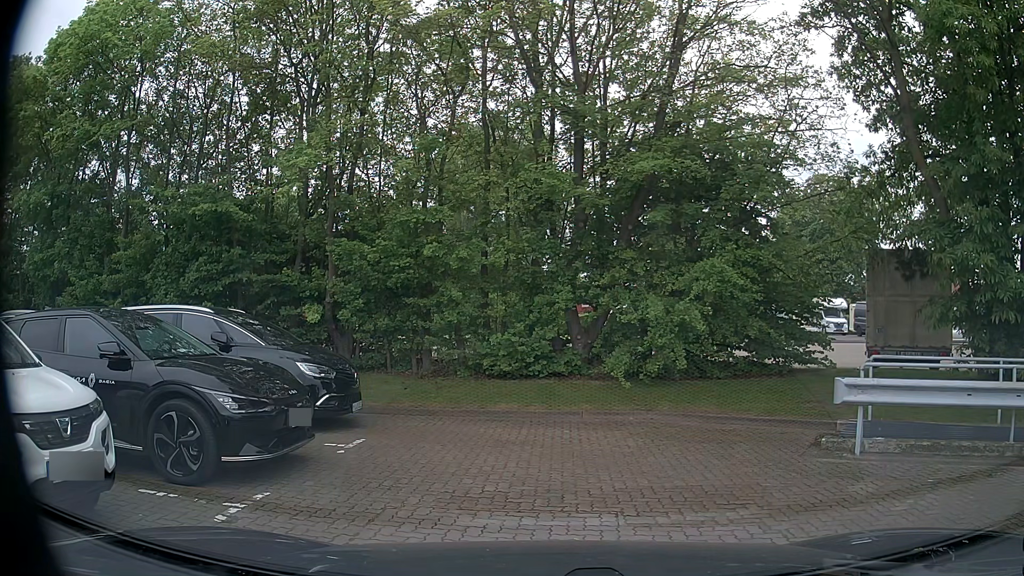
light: Day
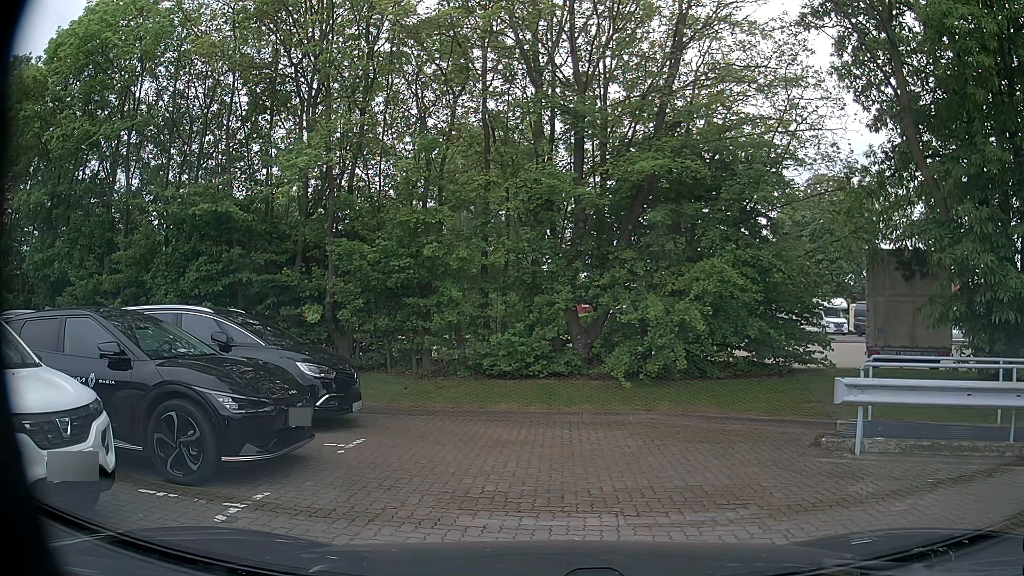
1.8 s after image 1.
(0.0, 0.0) m; 0°
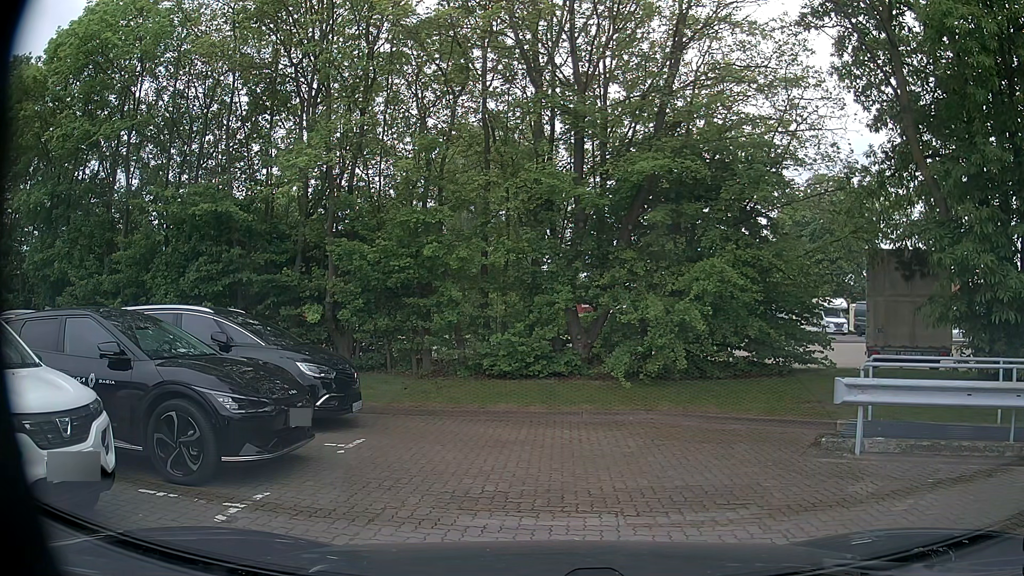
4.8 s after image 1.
(0.0, 0.0) m; 0°
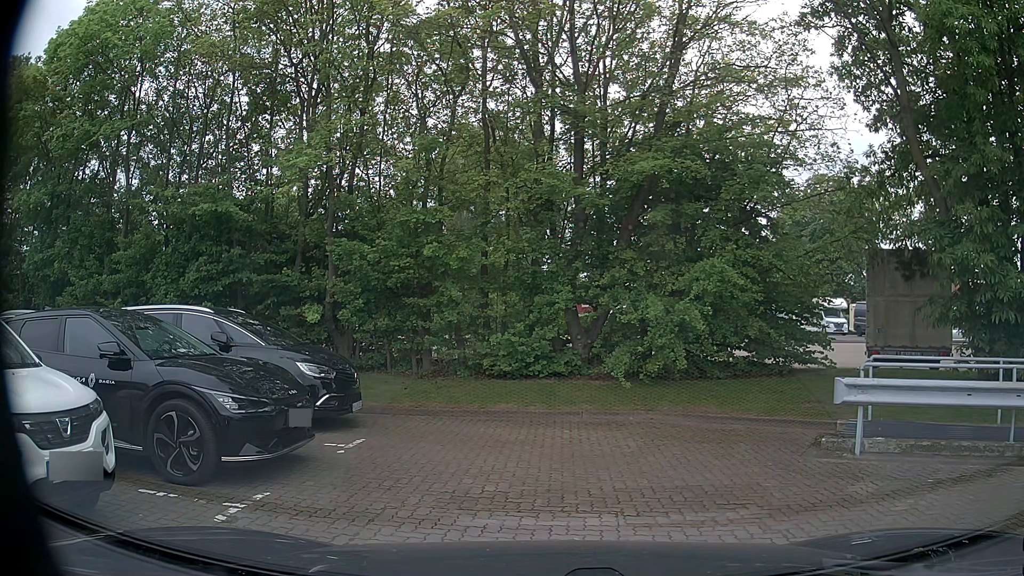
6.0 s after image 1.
(0.0, 0.0) m; 0°
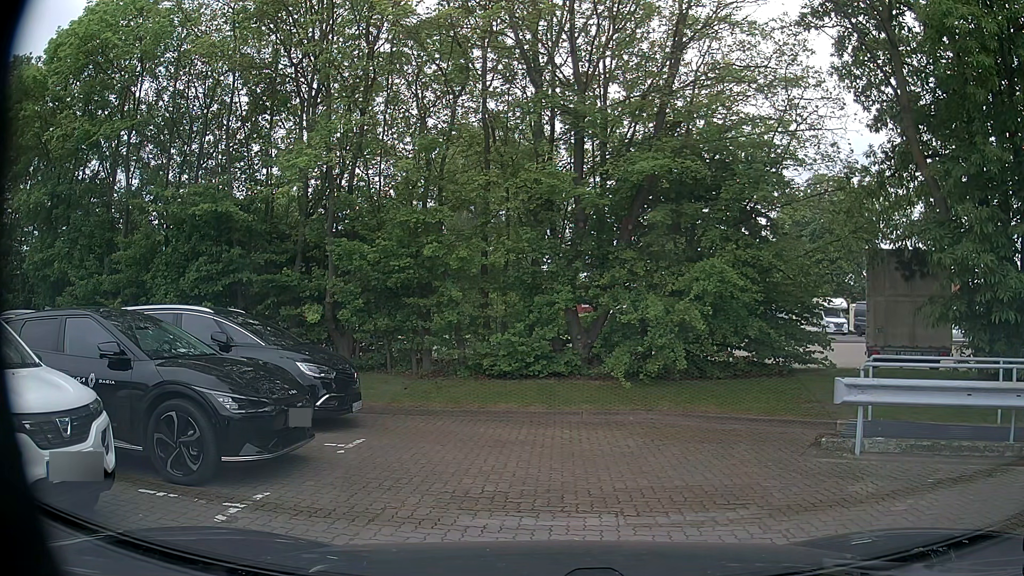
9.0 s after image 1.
(0.0, 0.0) m; 0°
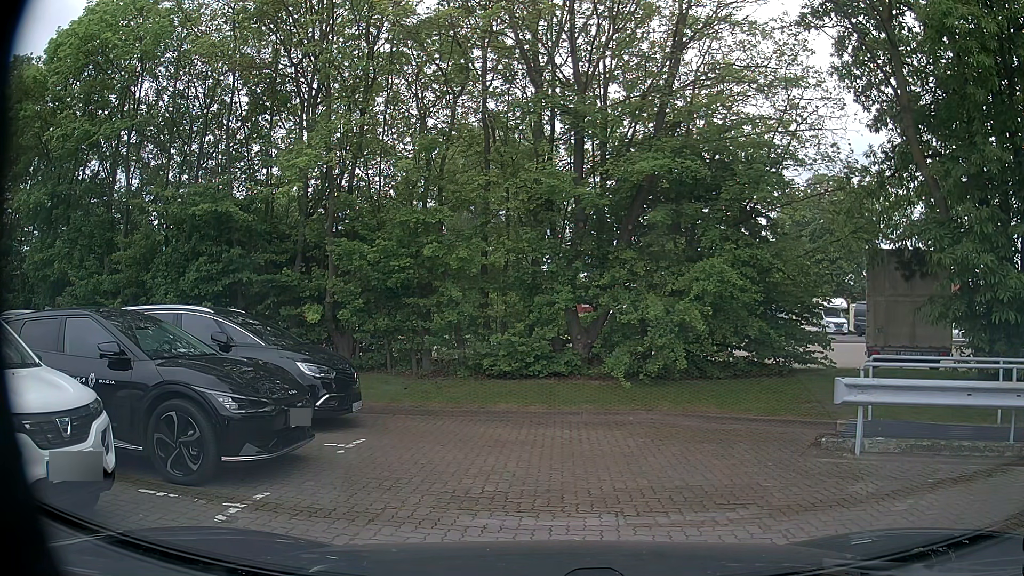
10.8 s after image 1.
(0.0, 0.0) m; 0°
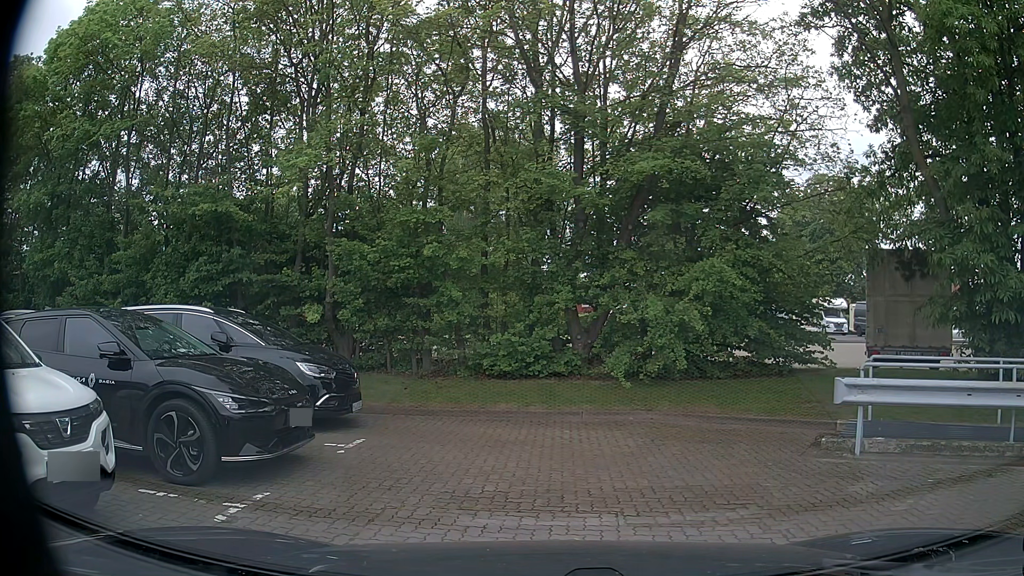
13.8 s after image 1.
(0.0, 0.0) m; 0°
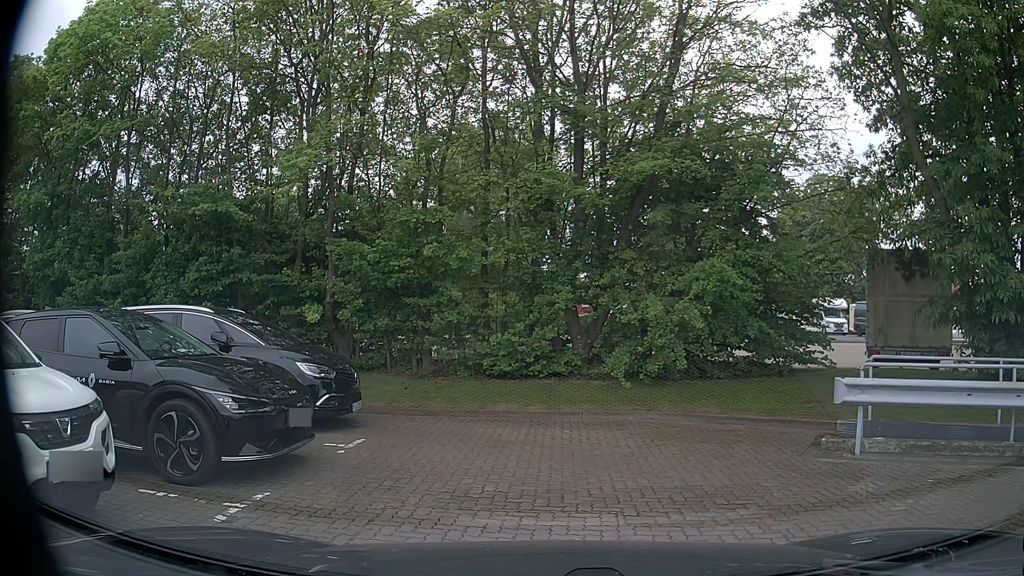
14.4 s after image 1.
(0.0, 0.0) m; 0°
